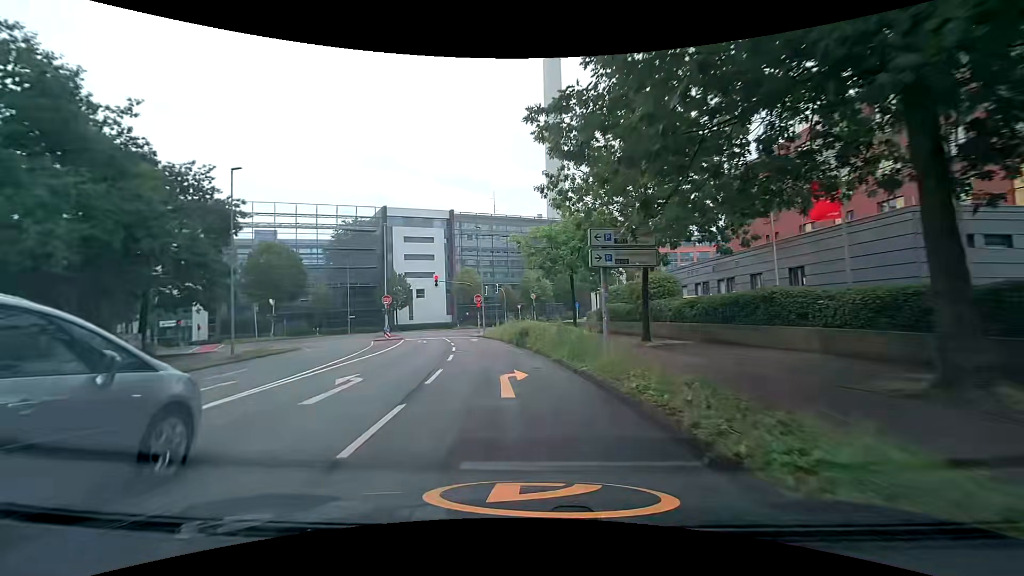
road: unclassified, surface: asphalt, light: Day
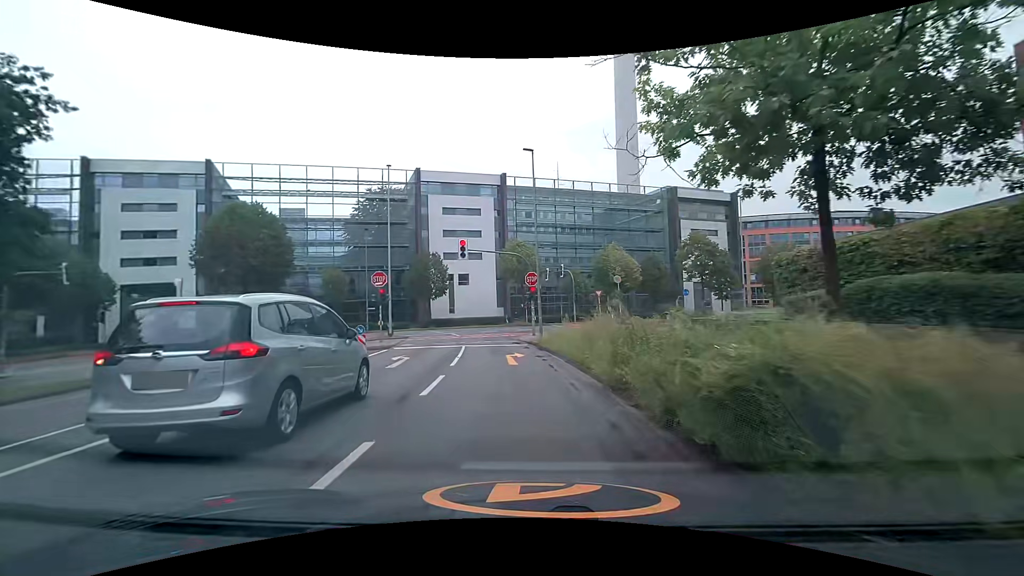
(-1.3, +20.6) m; -6°
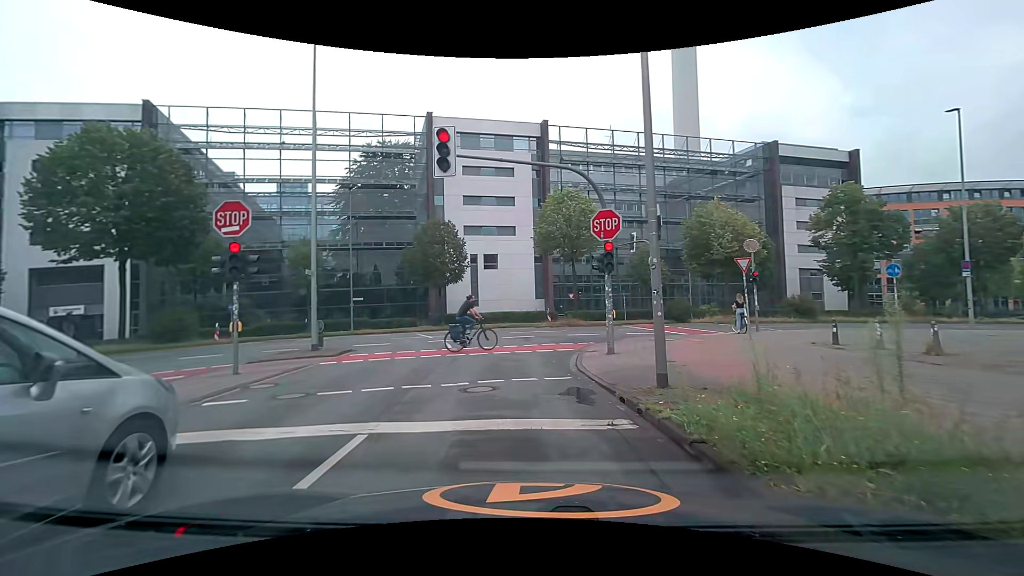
(-0.8, +17.7) m; -5°
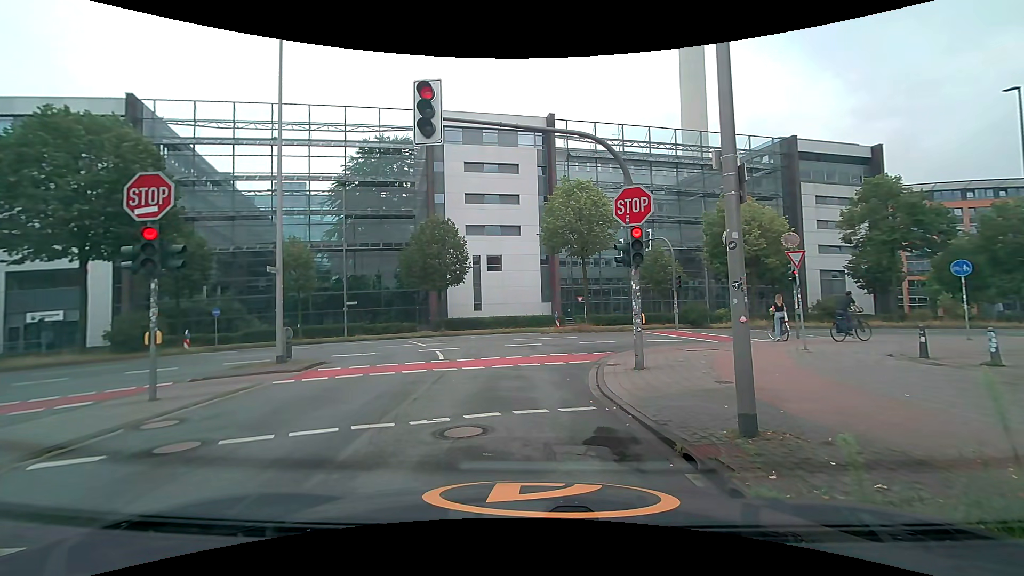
(0.0, +2.6) m; 0°
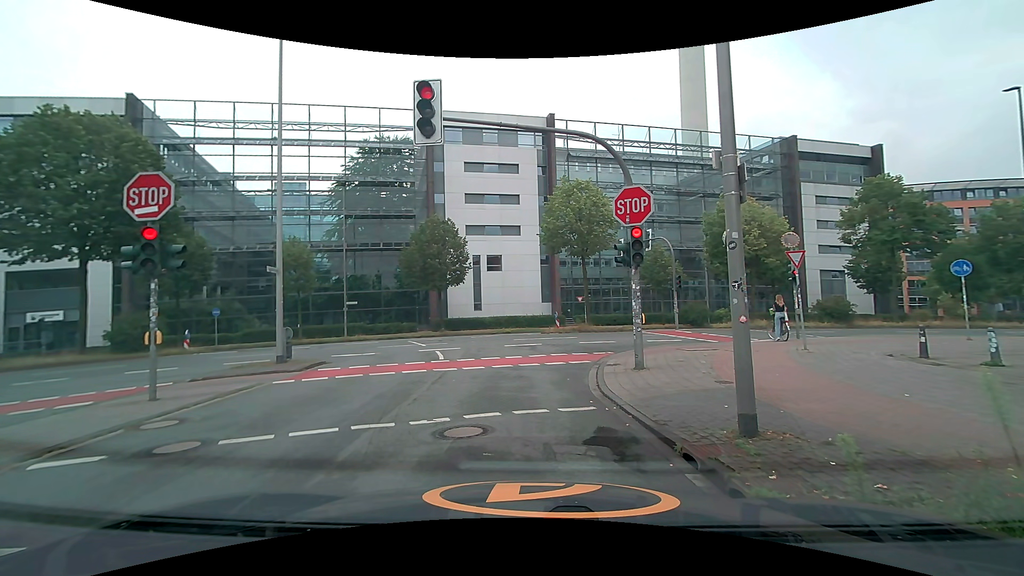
(0.0, 0.0) m; 0°
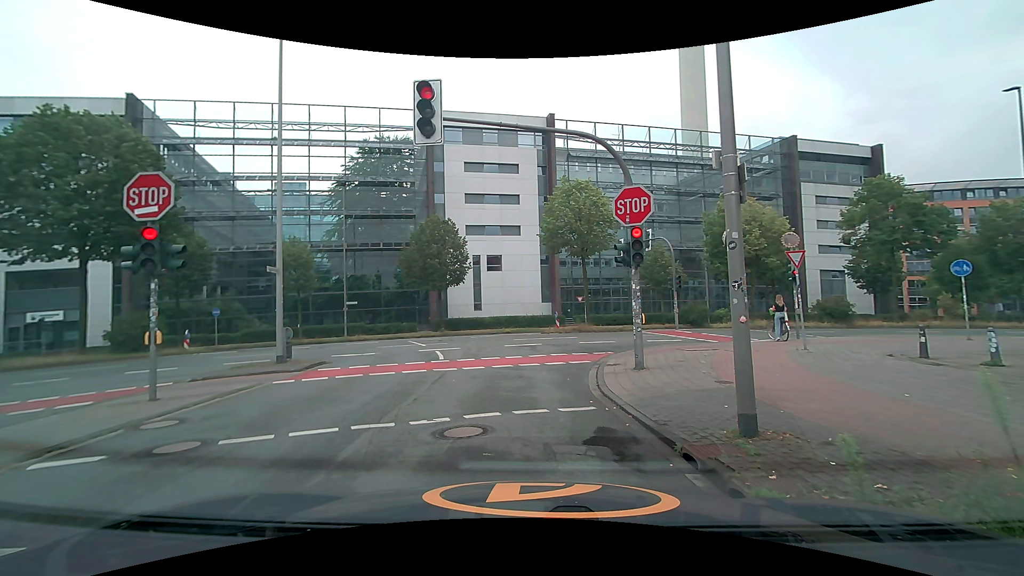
(0.0, 0.0) m; 0°
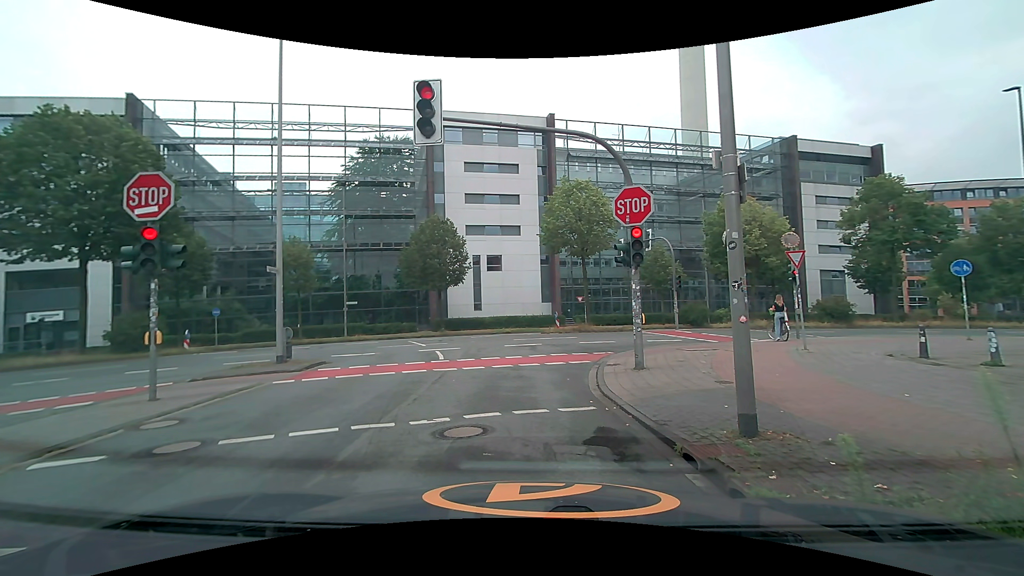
(0.0, 0.0) m; 0°
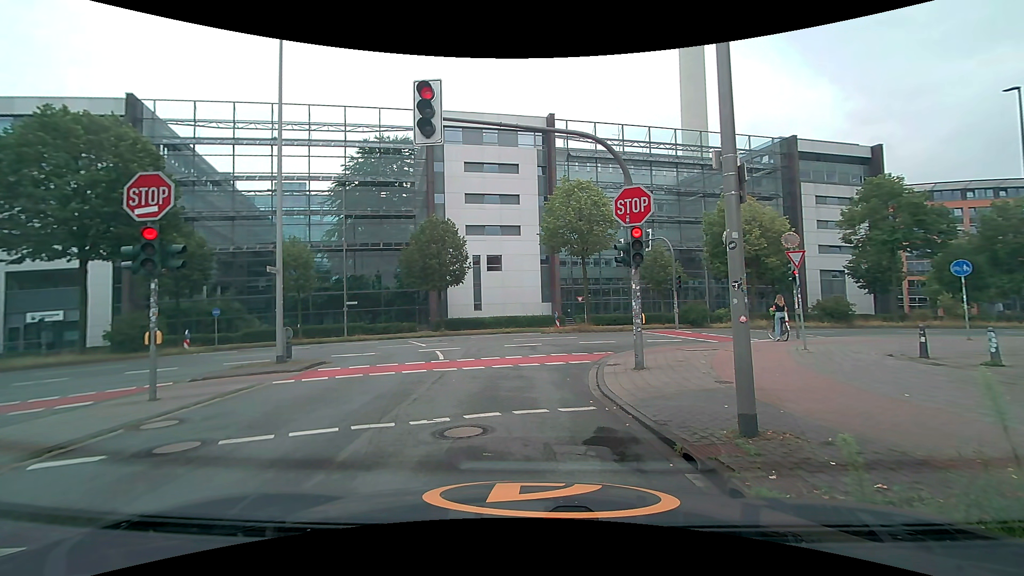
(0.0, 0.0) m; 0°
